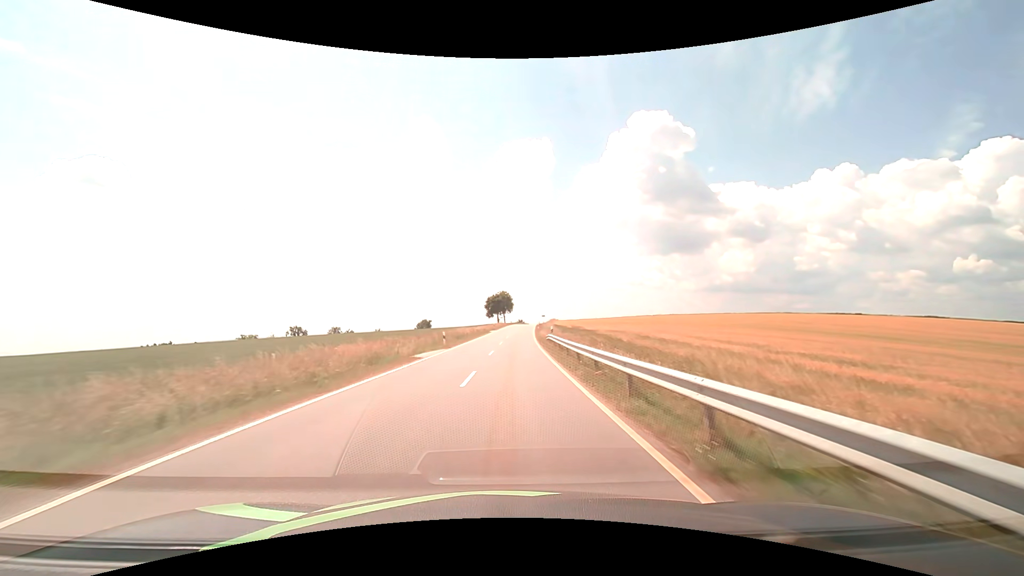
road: tertiary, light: Day
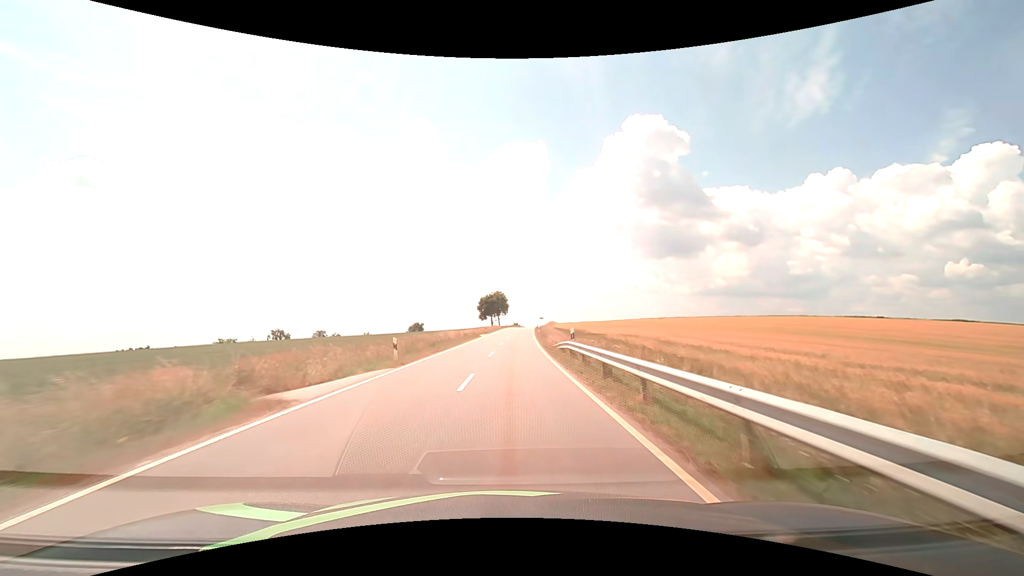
(+0.1, +13.1) m; +1°
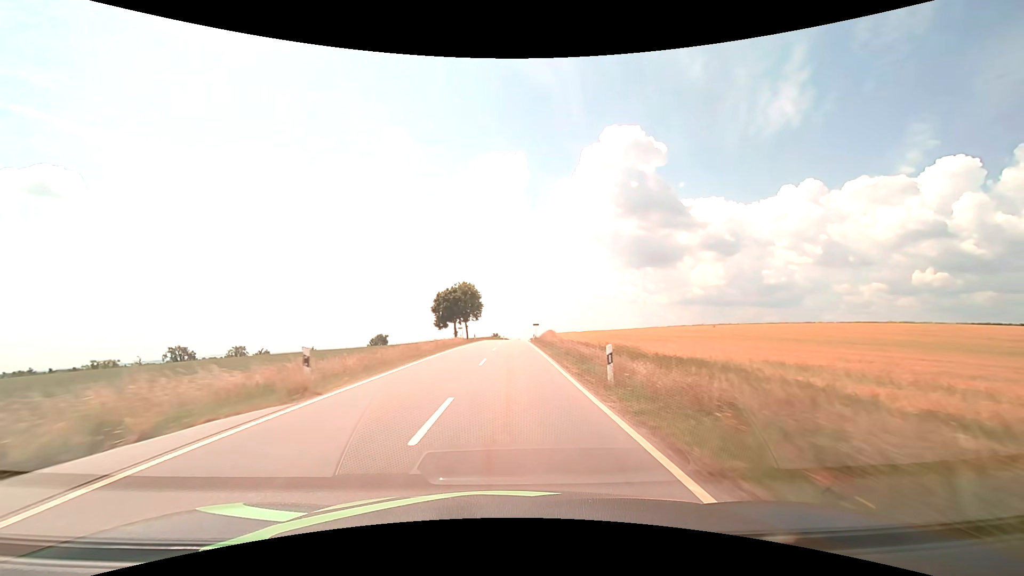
(+1.3, +53.7) m; +2°
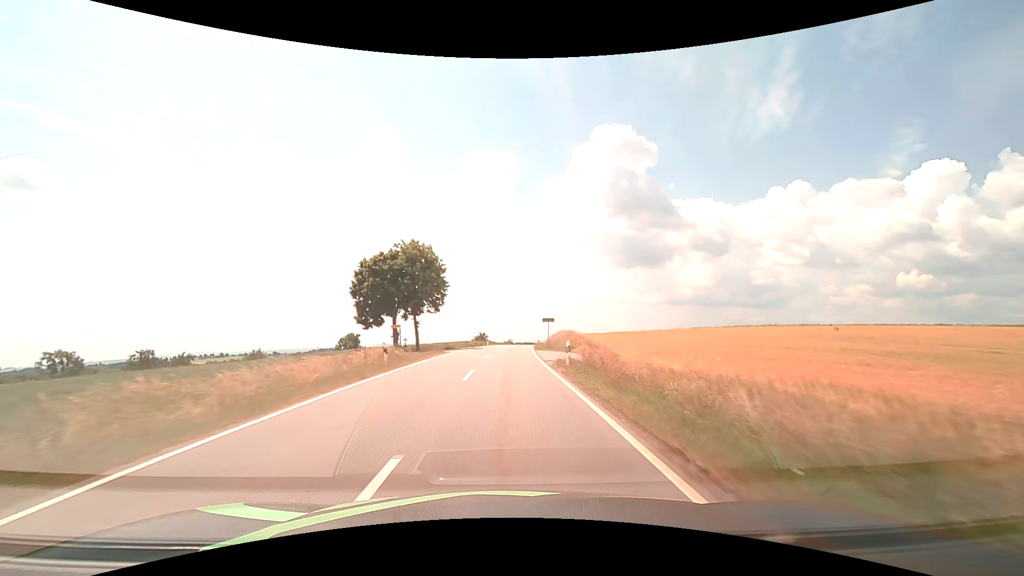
(+0.4, +41.0) m; +1°
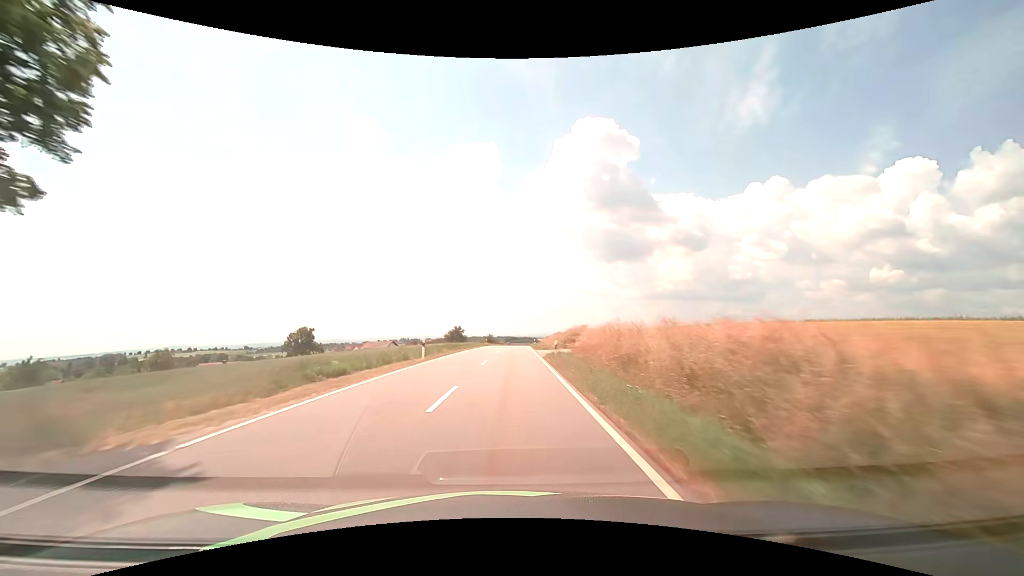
(+0.7, +41.7) m; +2°
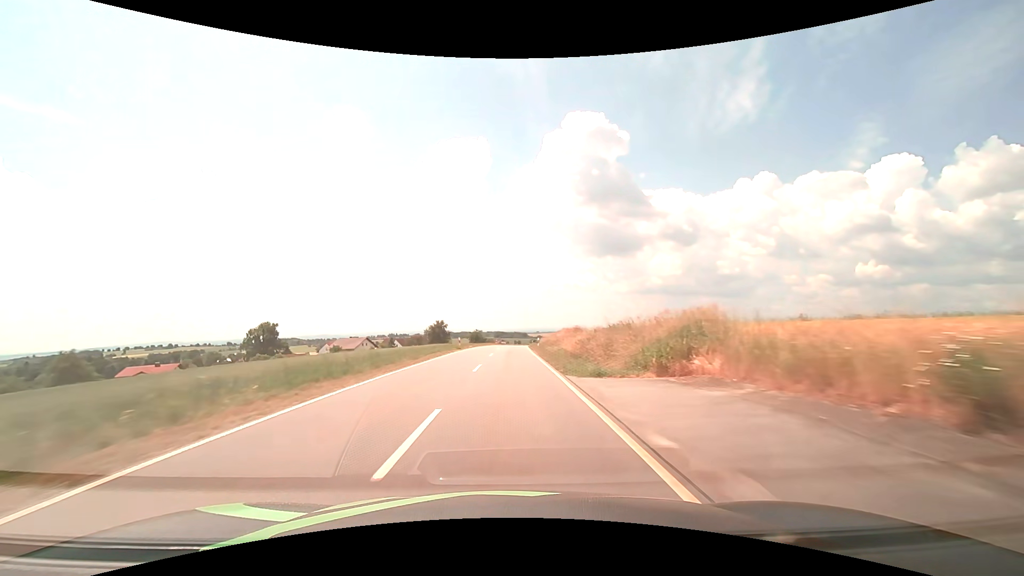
(+0.3, +28.1) m; +1°
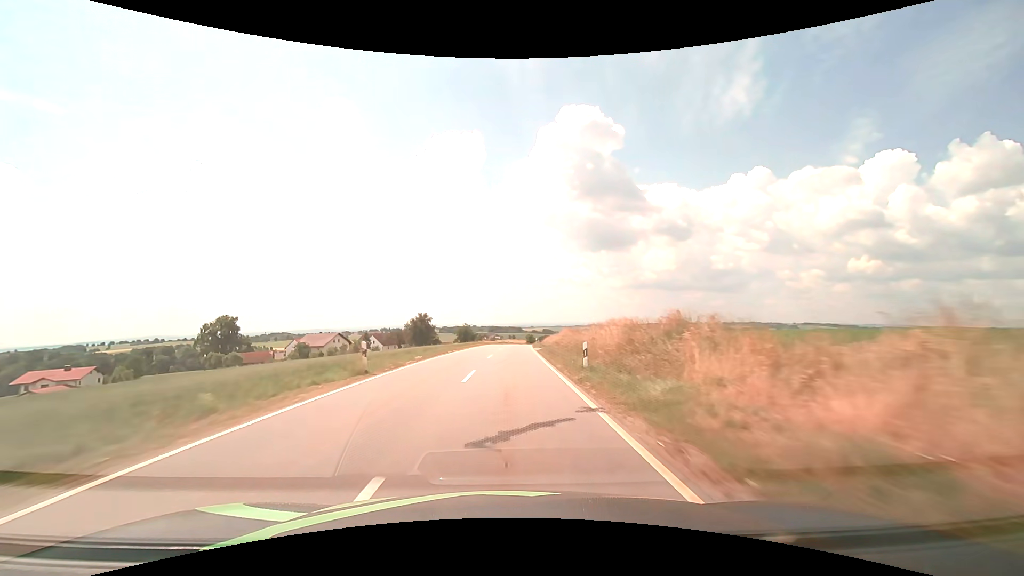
(+0.1, +28.3) m; +1°
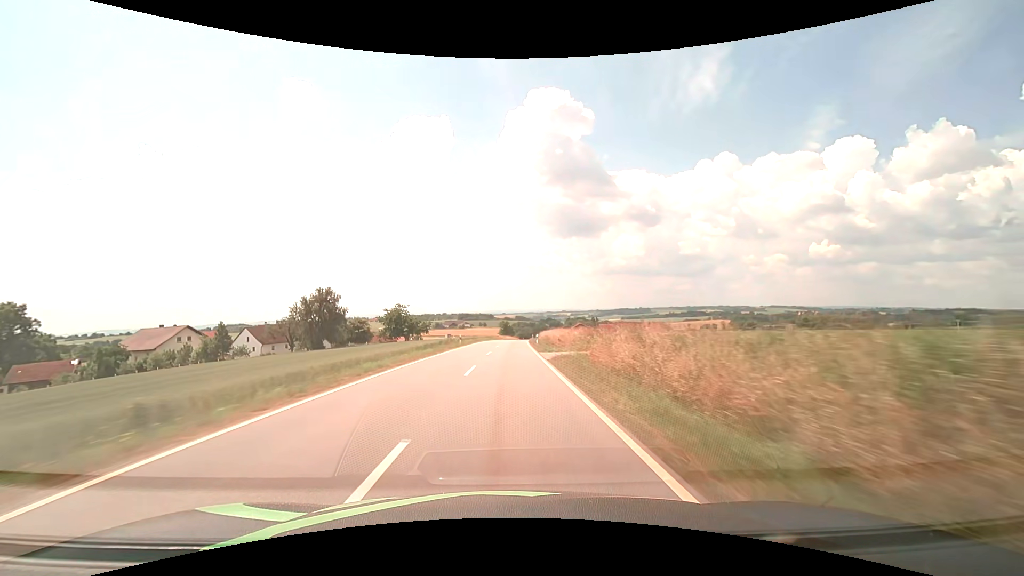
(+1.9, +71.4) m; +3°
(0, +10) (0, +20) (0, +30) (+1, +40) (+1, +50) (+1, +60) (+2, +70) (+2, +80) (+3, +90) (+3, +100) m
